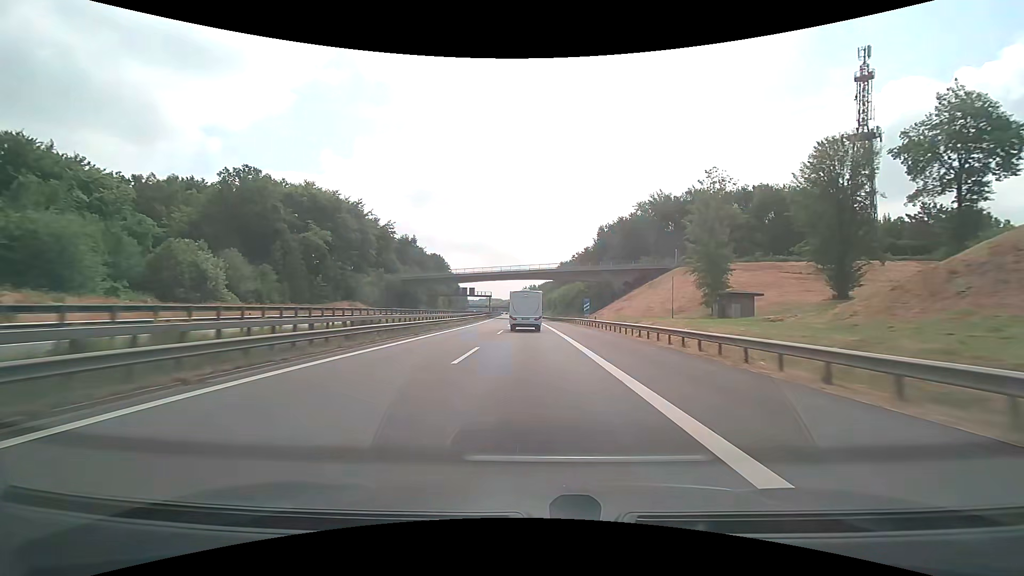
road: motorway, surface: asphalt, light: Day
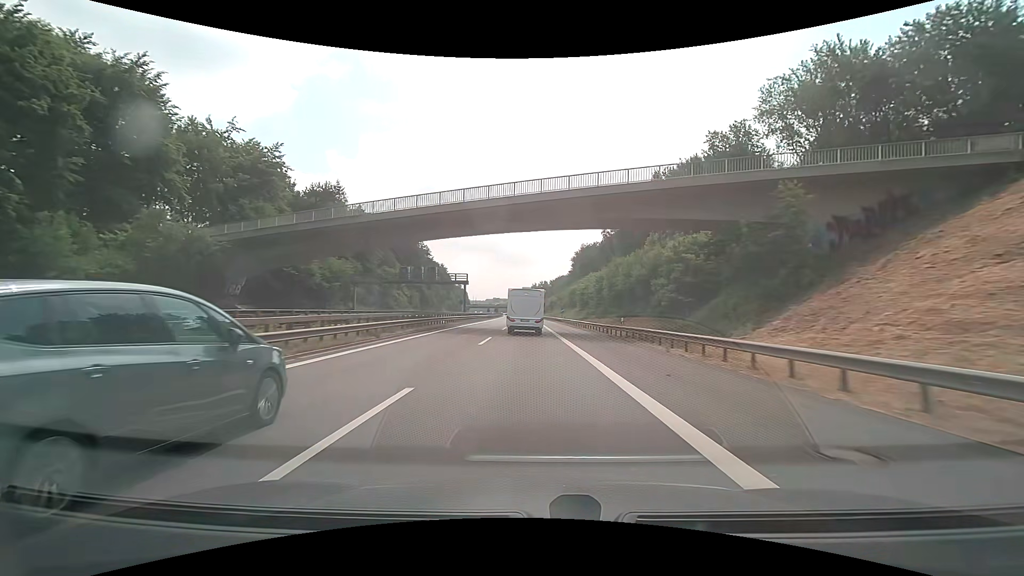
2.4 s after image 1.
(-0.8, +64.4) m; -1°
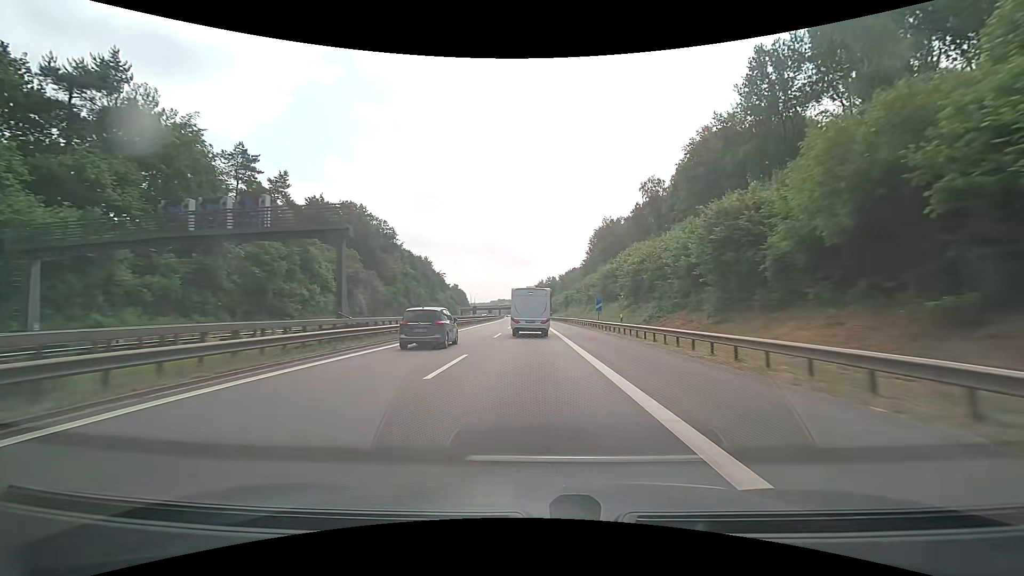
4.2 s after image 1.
(-0.4, +46.8) m; -2°
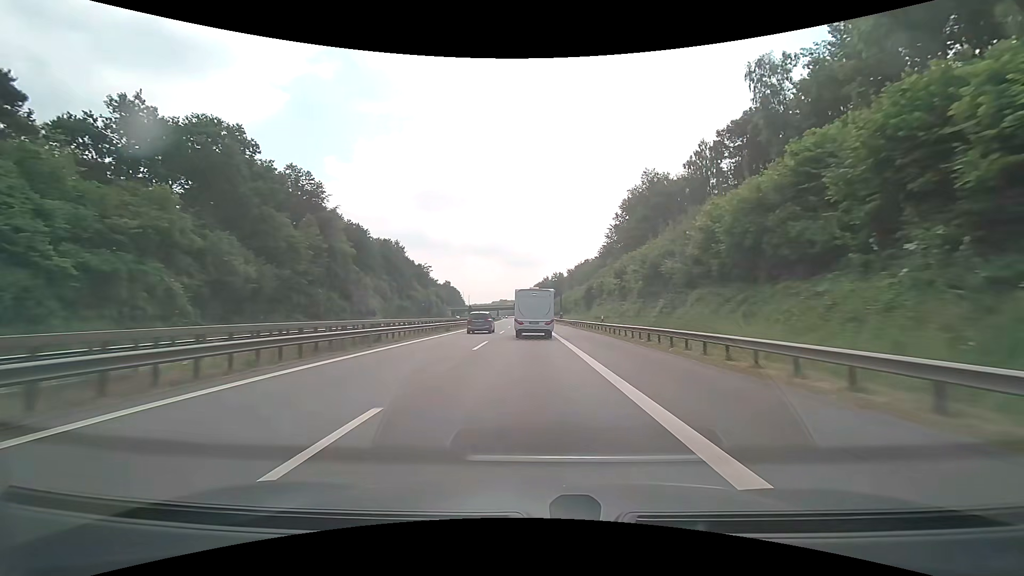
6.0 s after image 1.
(+0.3, +45.4) m; 0°
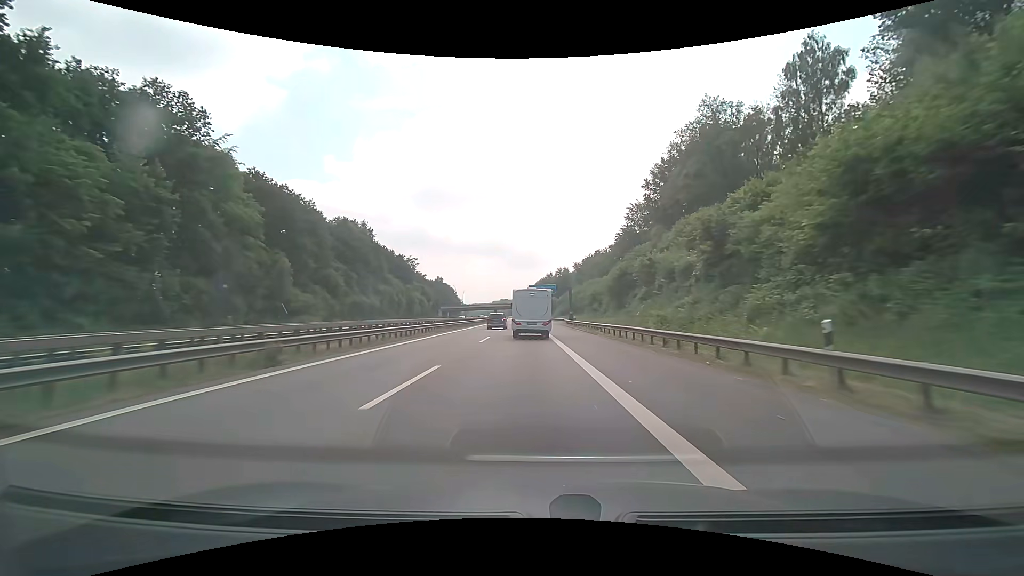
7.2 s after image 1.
(0.0, +30.2) m; 0°
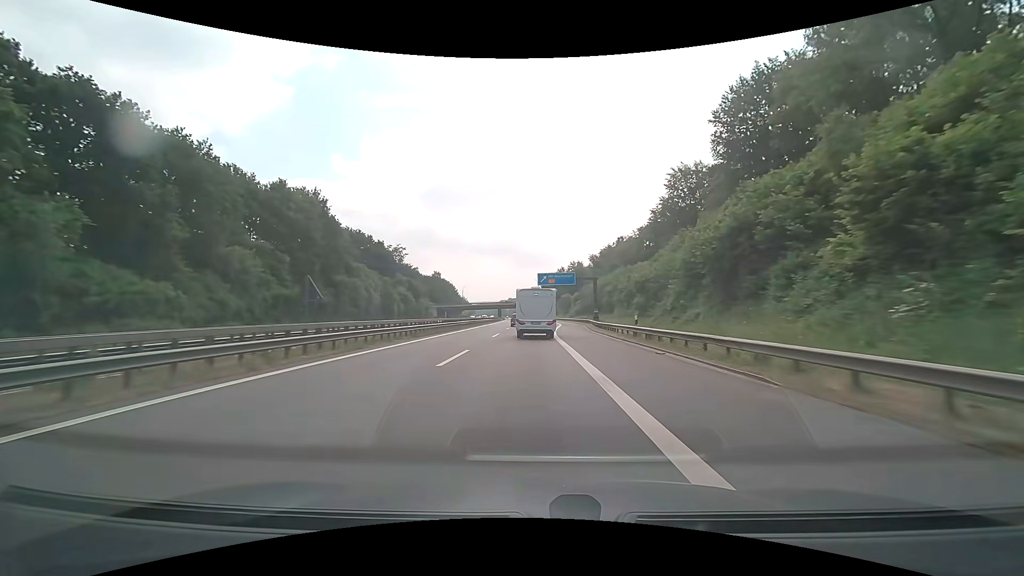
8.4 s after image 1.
(-0.3, +30.5) m; -1°
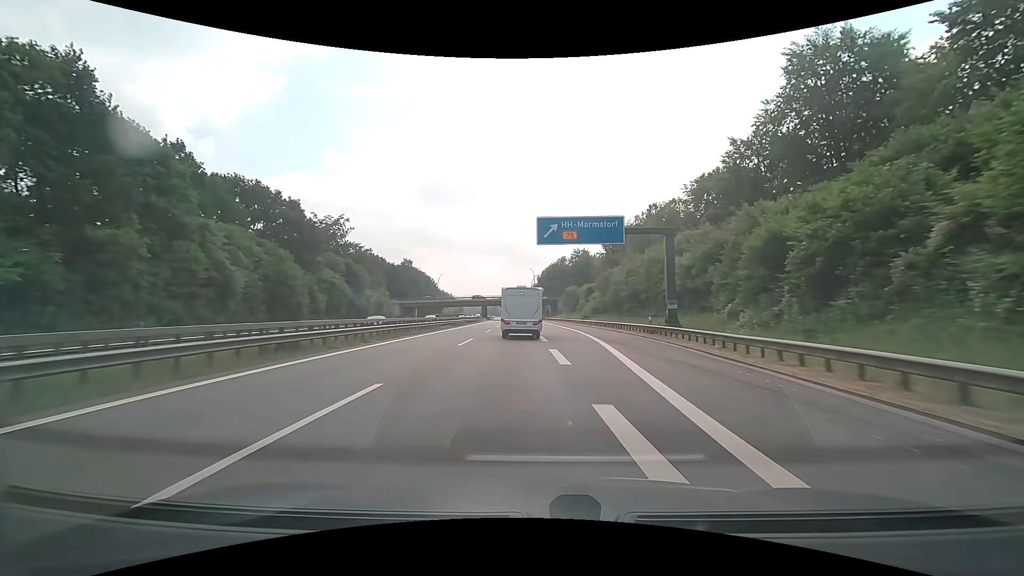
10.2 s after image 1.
(-0.1, +45.9) m; 0°
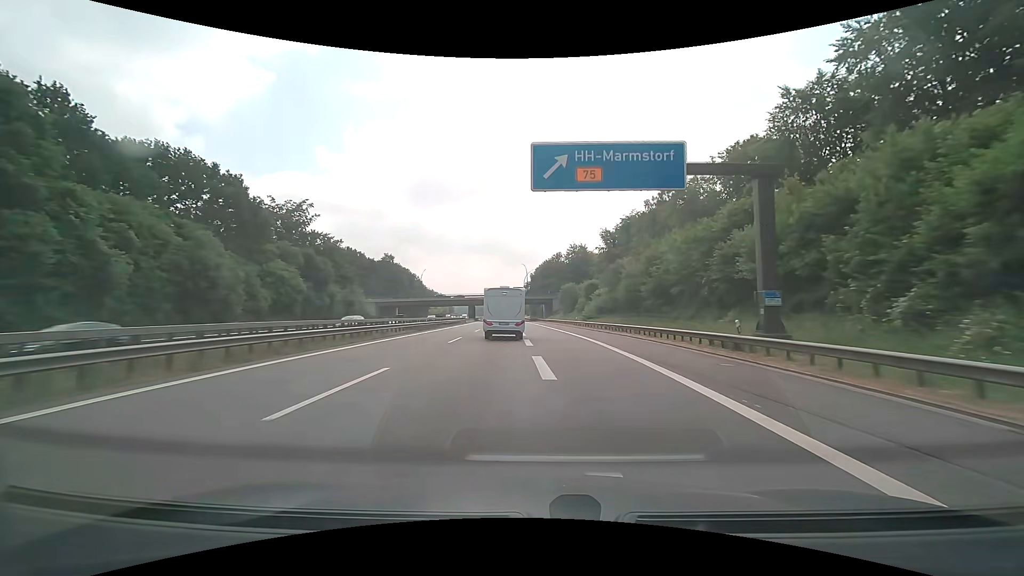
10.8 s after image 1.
(0.0, +15.3) m; 0°
(0, +10) (0, +20) (0, +30) (0, +40) (0, +50) (0, +60) (0, +70) (-1, +80) (-1, +90) (-2, +100) m
